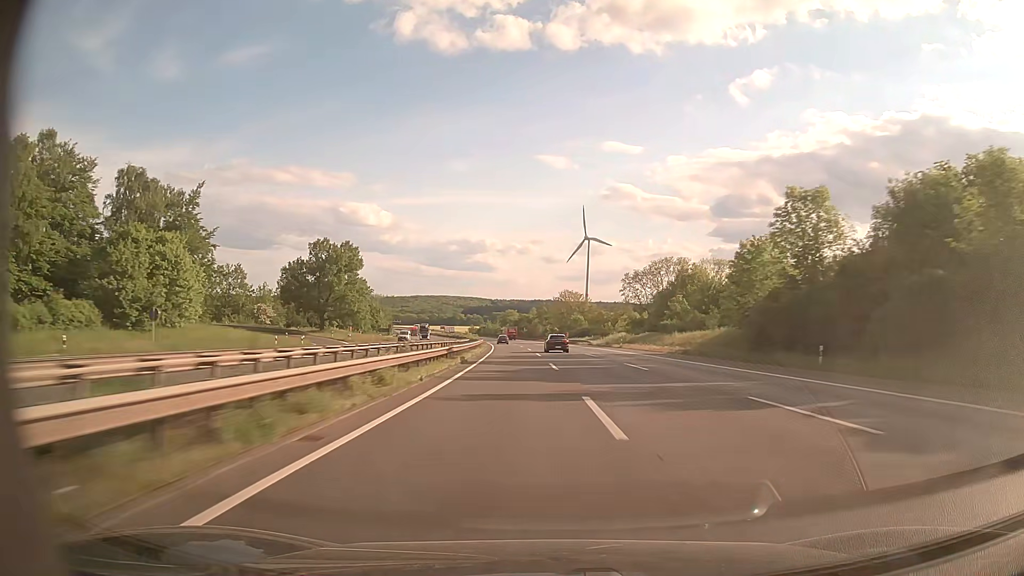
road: motorway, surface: asphalt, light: Day
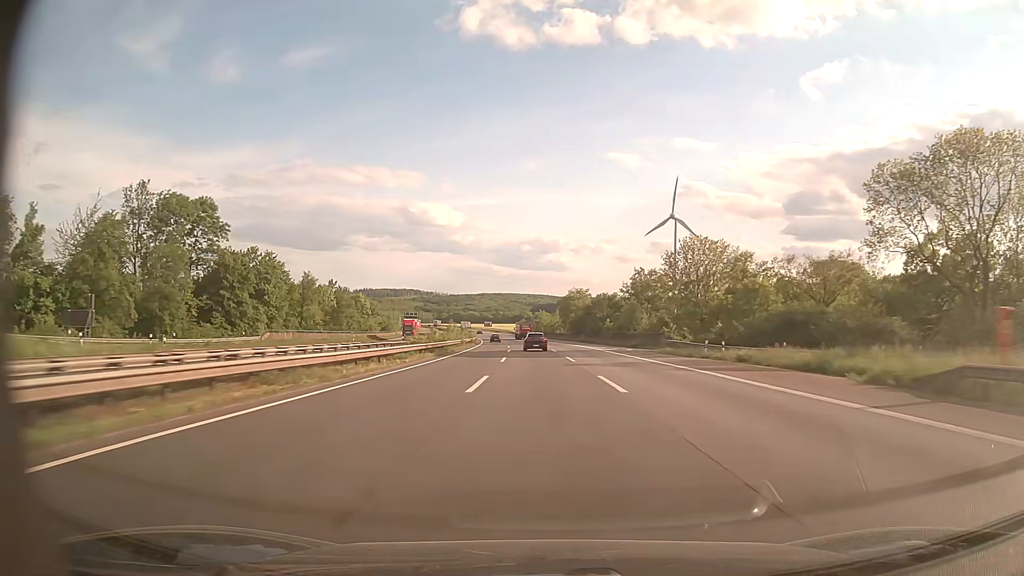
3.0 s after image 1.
(-4.8, +118.2) m; -6°
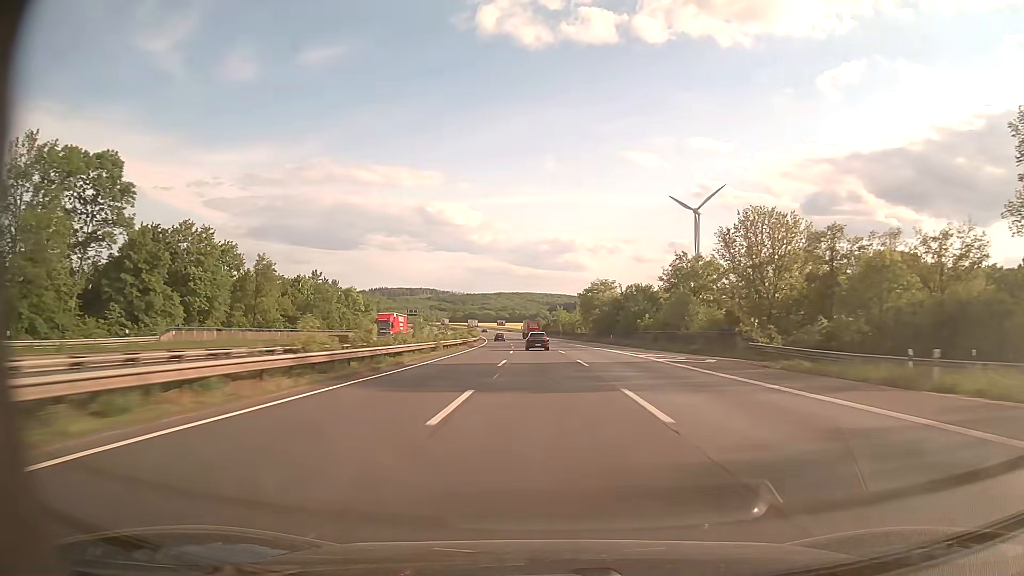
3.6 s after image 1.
(-0.3, +23.5) m; -2°
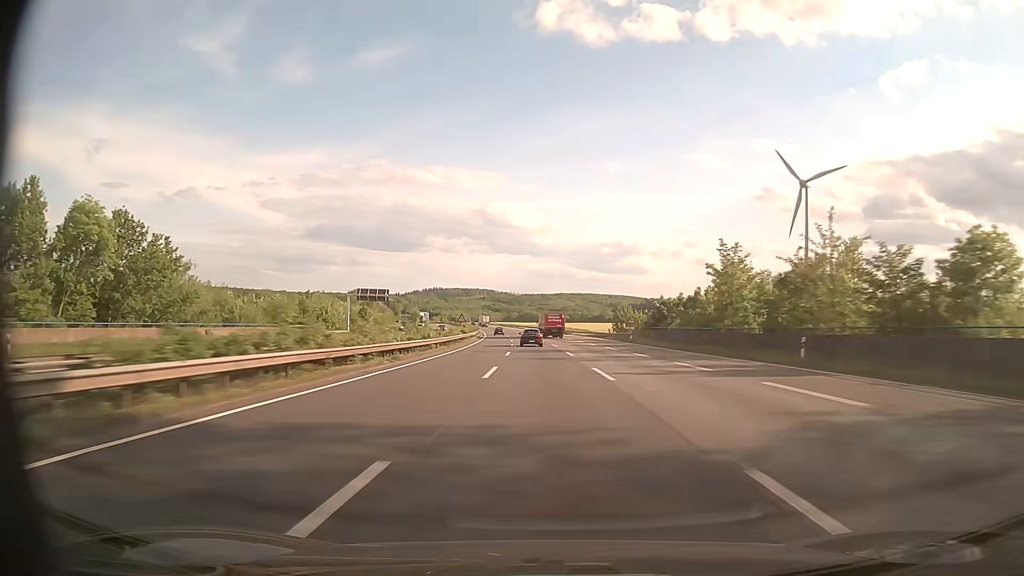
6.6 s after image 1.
(-5.4, +116.7) m; -5°
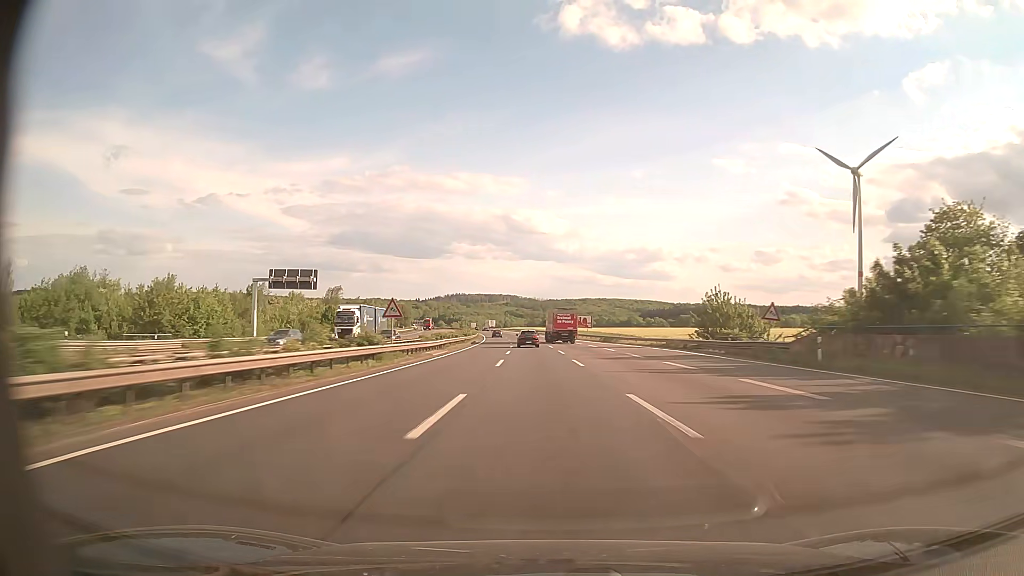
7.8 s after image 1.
(-0.9, +46.0) m; -2°
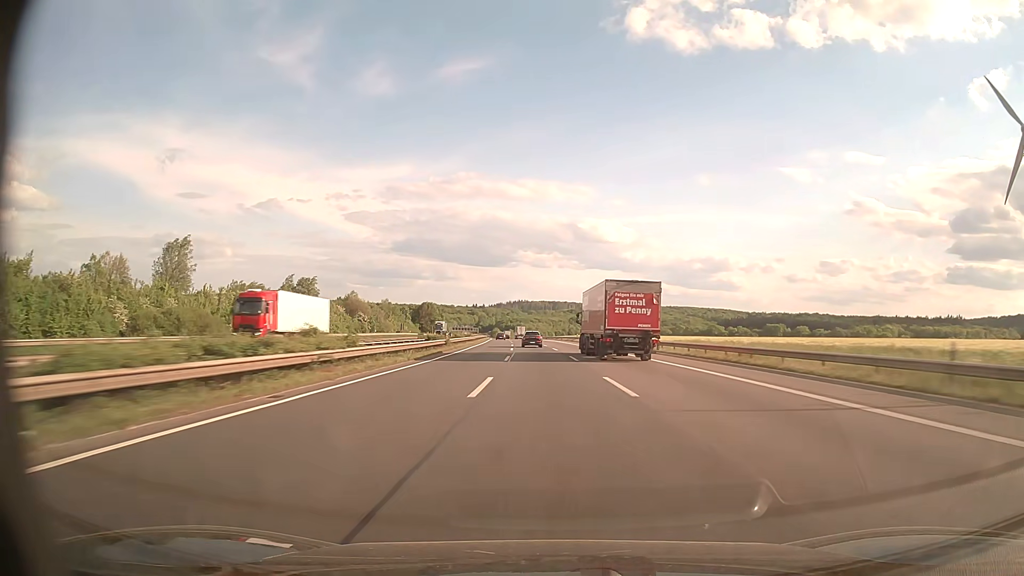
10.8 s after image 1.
(-5.6, +113.8) m; -5°
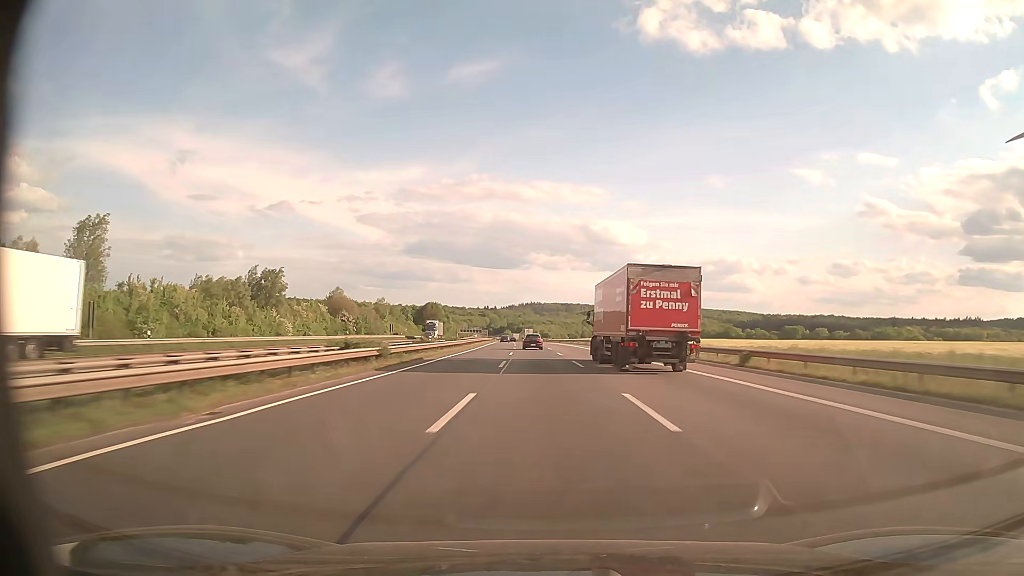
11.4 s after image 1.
(-0.2, +22.6) m; -1°
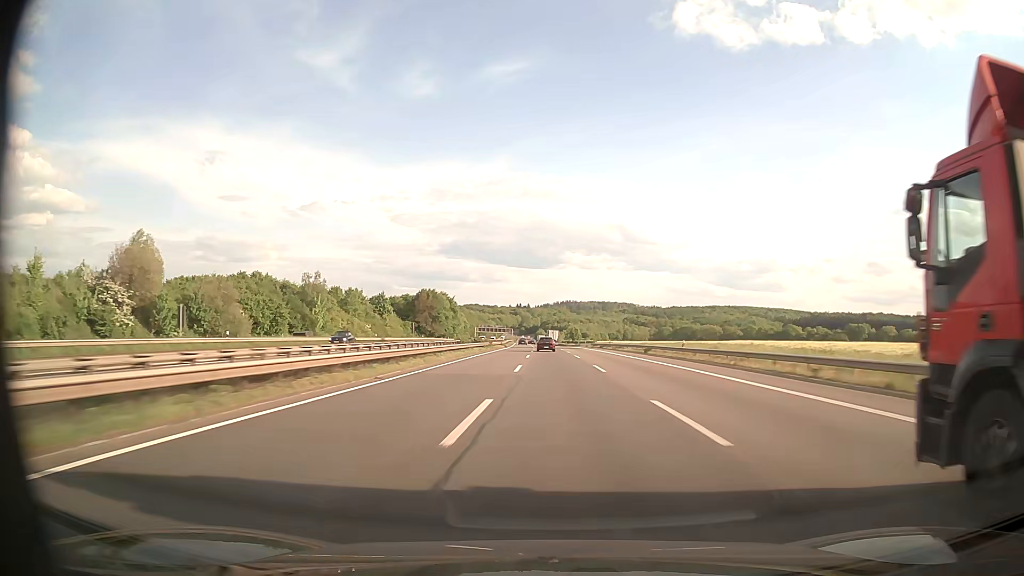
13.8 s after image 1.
(-3.2, +90.5) m; -3°
(0, +10) (0, +20) (0, +30) (0, +40) (0, +50) (0, +60) (0, +70) (-1, +80) (-1, +90) (-1, +100) m
